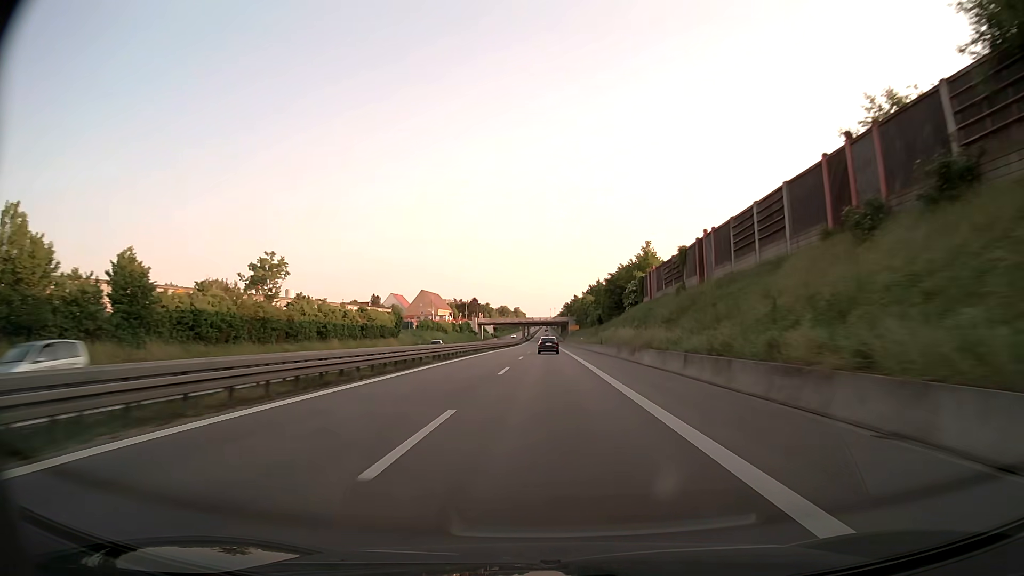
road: trunk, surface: asphalt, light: Day
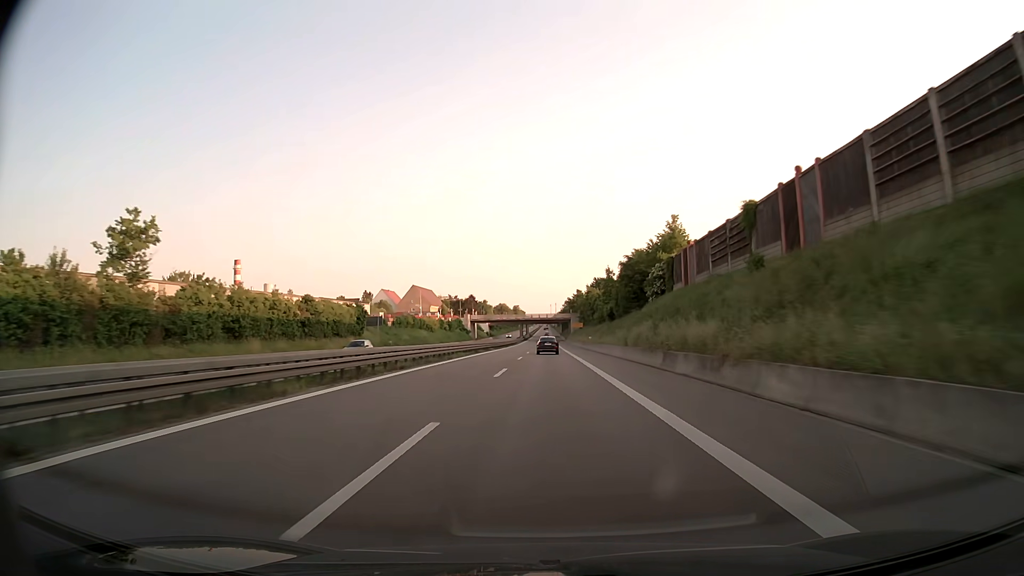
(0.0, +19.9) m; 0°
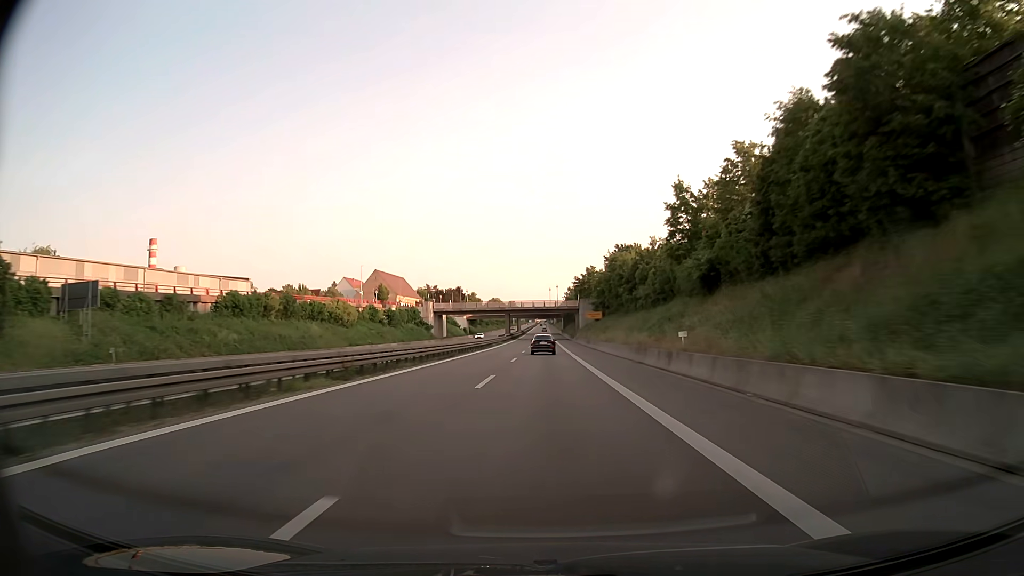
(+0.1, +58.8) m; 0°
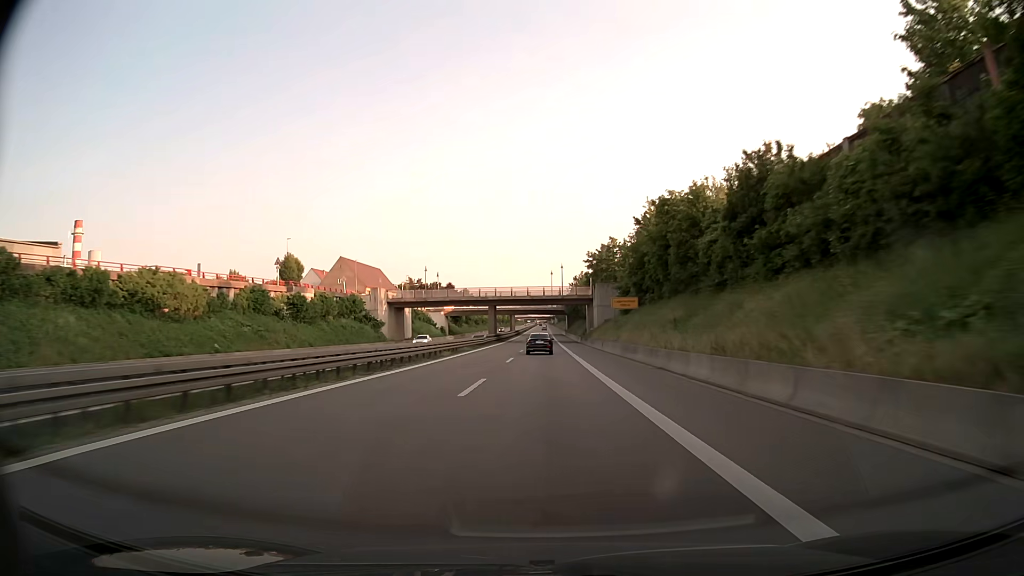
(+0.1, +38.6) m; 0°
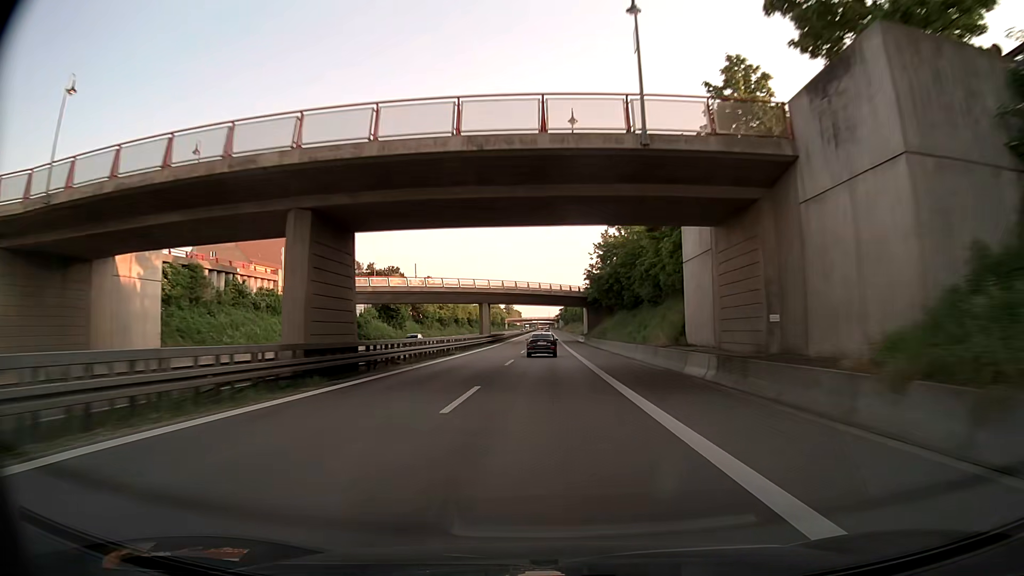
(-0.2, +75.0) m; 0°
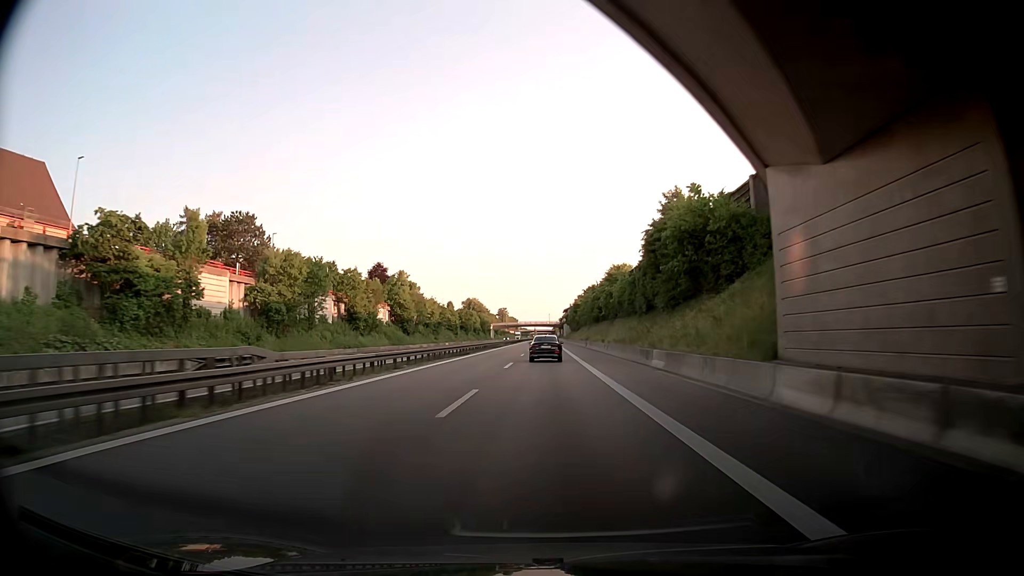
(+0.3, +90.3) m; 0°
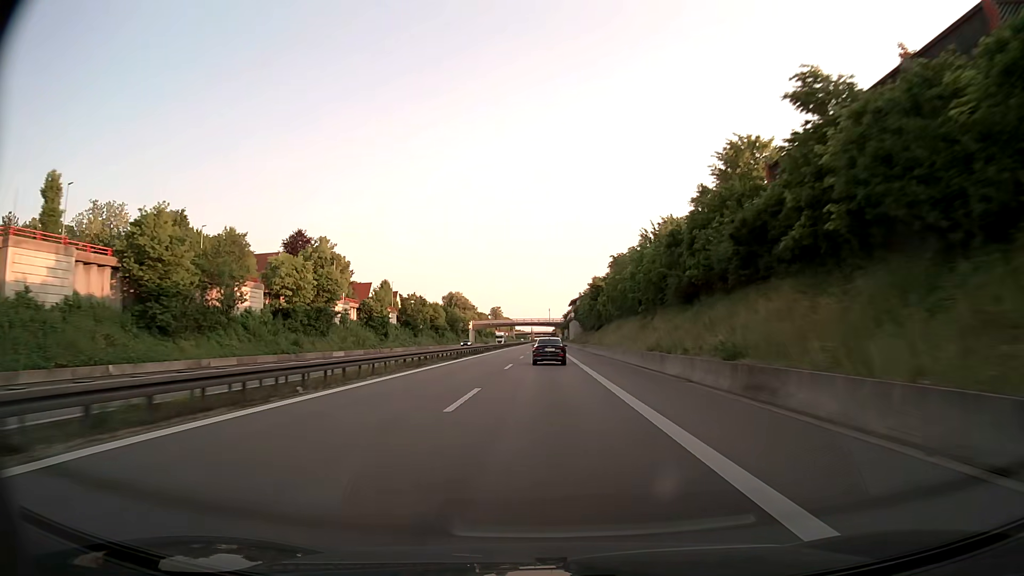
(-0.5, +70.9) m; 0°
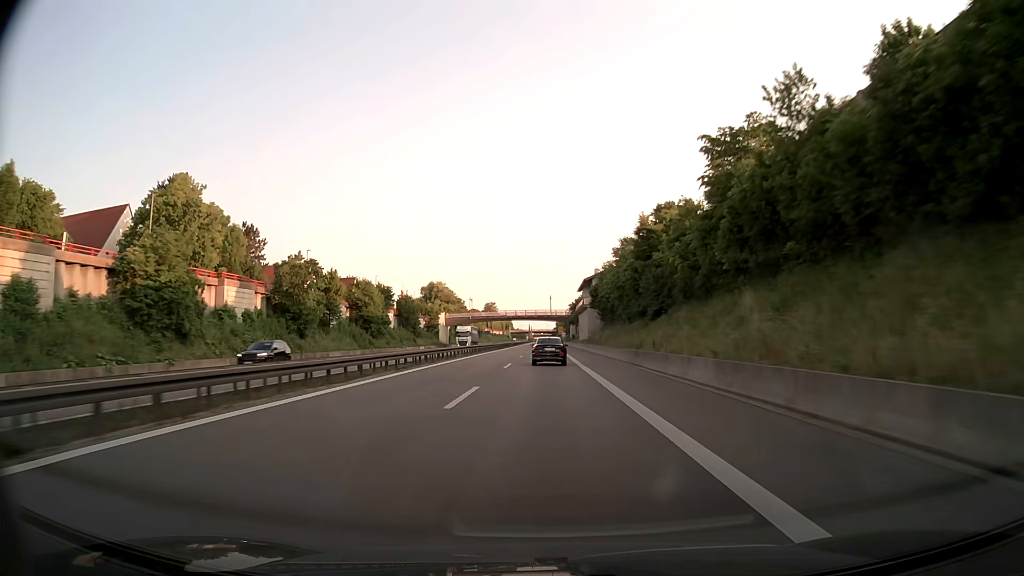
(+0.1, +53.7) m; 0°
(0, +10) (0, +20) (0, +30) (0, +40) (0, +50) (0, +60) (0, +70) (0, +80) (0, +90) (0, +100) m
